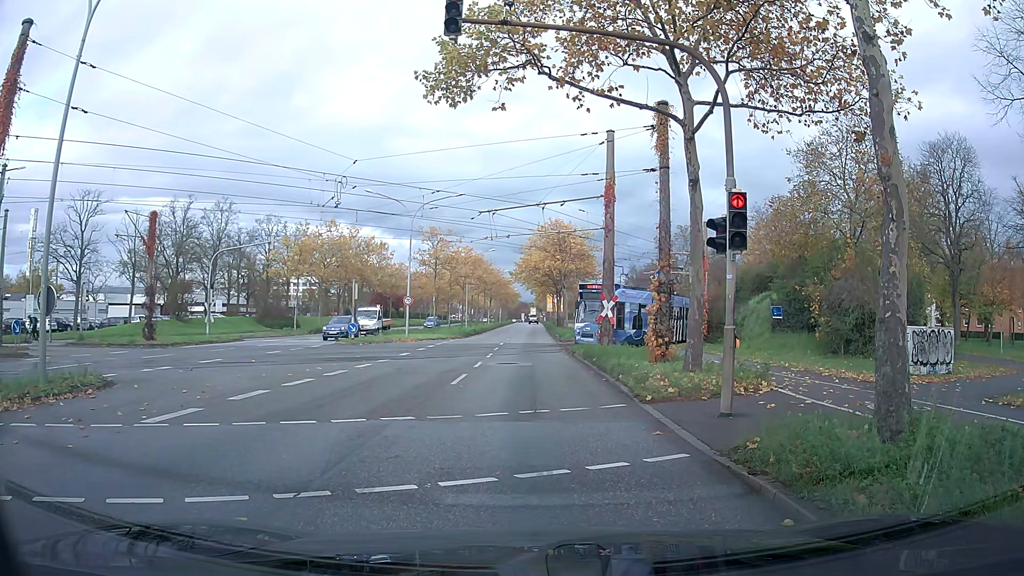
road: primary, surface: asphalt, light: Day
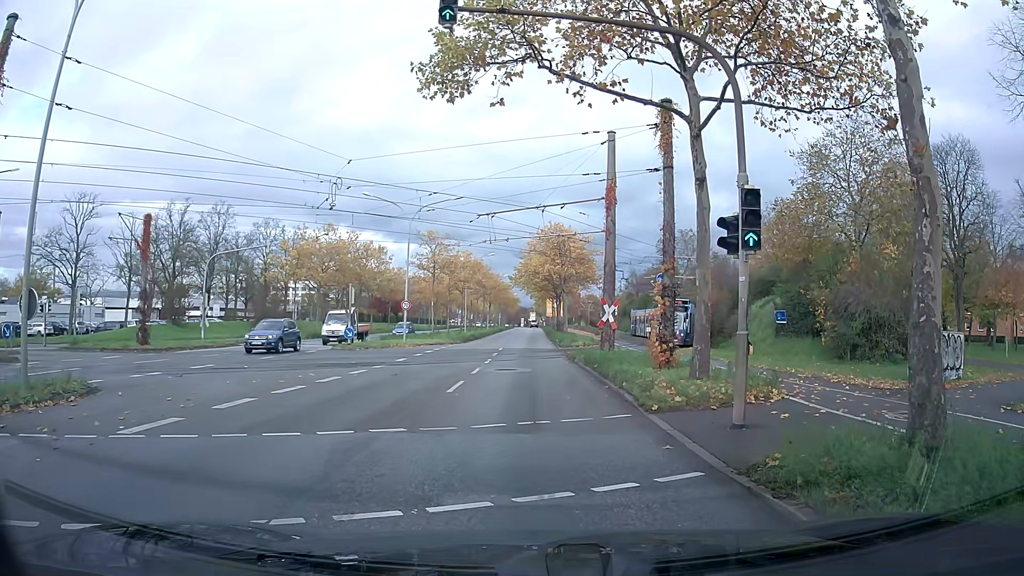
(0.0, +0.6) m; +2°
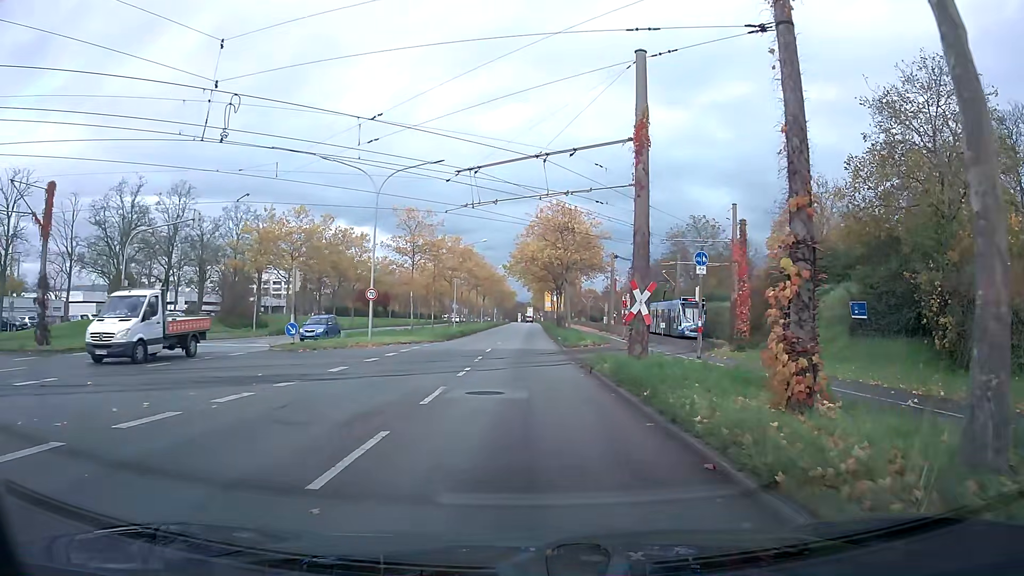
(-0.1, +9.2) m; -1°
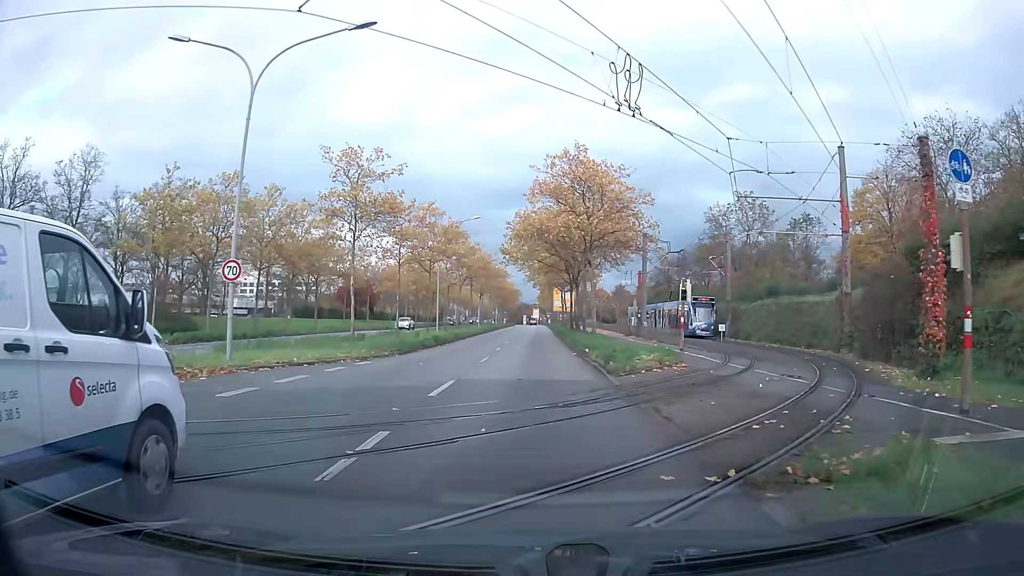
(0.0, +17.7) m; 0°
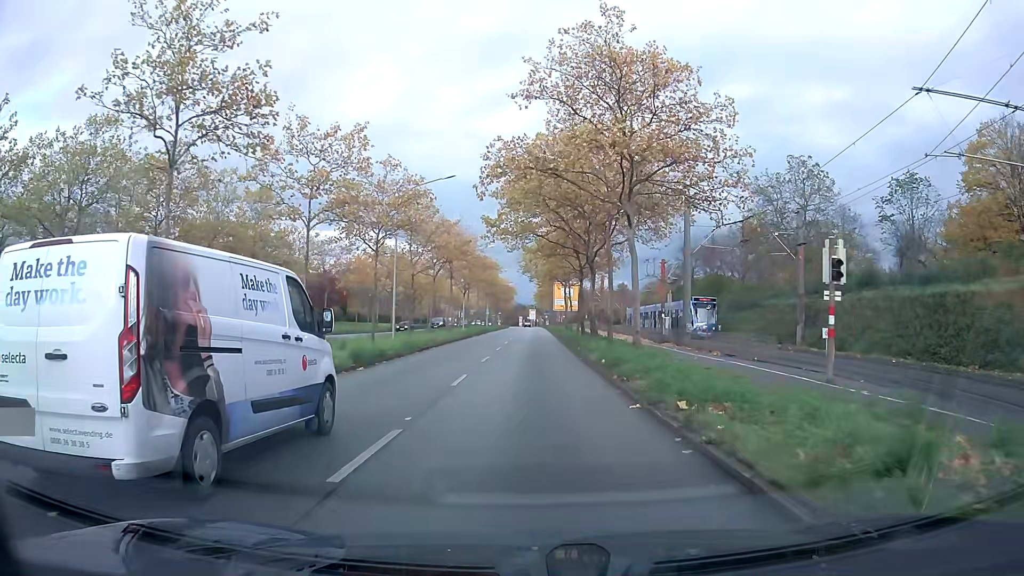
(0.0, +16.7) m; 0°
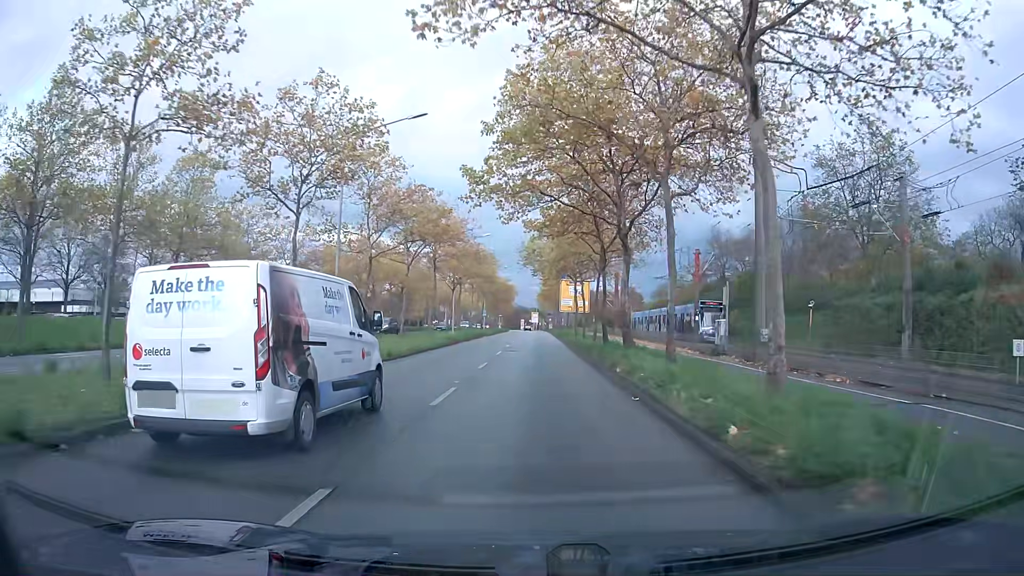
(0.0, +12.4) m; 0°
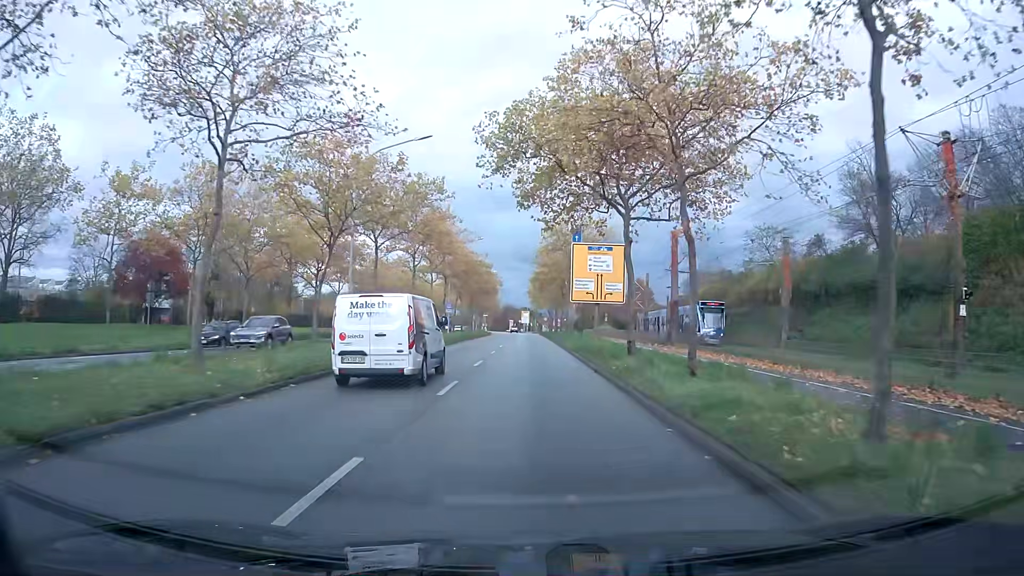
(+0.2, +34.7) m; +1°
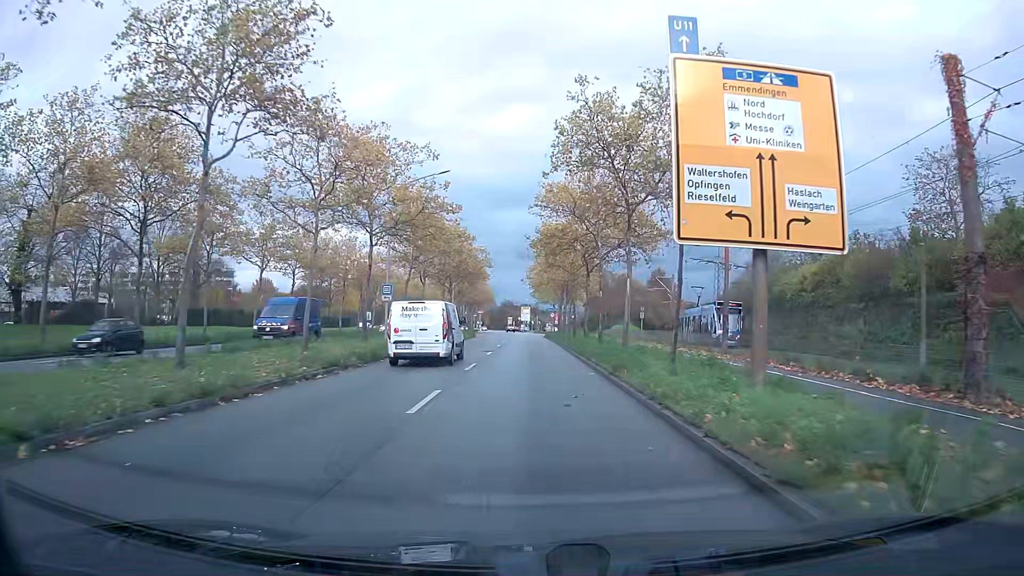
(0.0, +29.5) m; 0°
(0, +10) (0, +20) (0, +30) (0, +40) (0, +50) (0, +60) (-1, +70) (-1, +80) (-1, +90) (-1, +100) m
